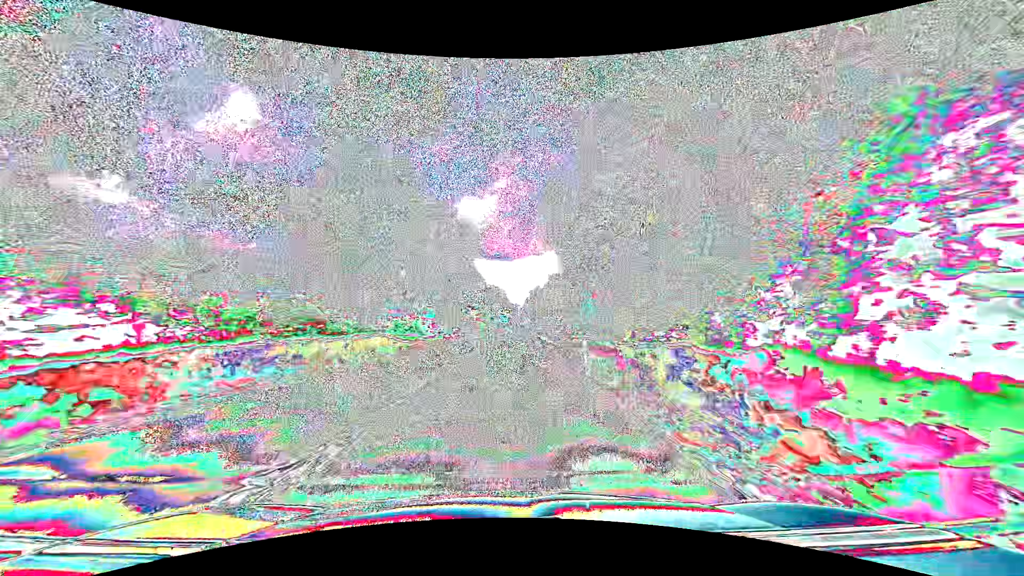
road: primary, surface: asphalt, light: Day
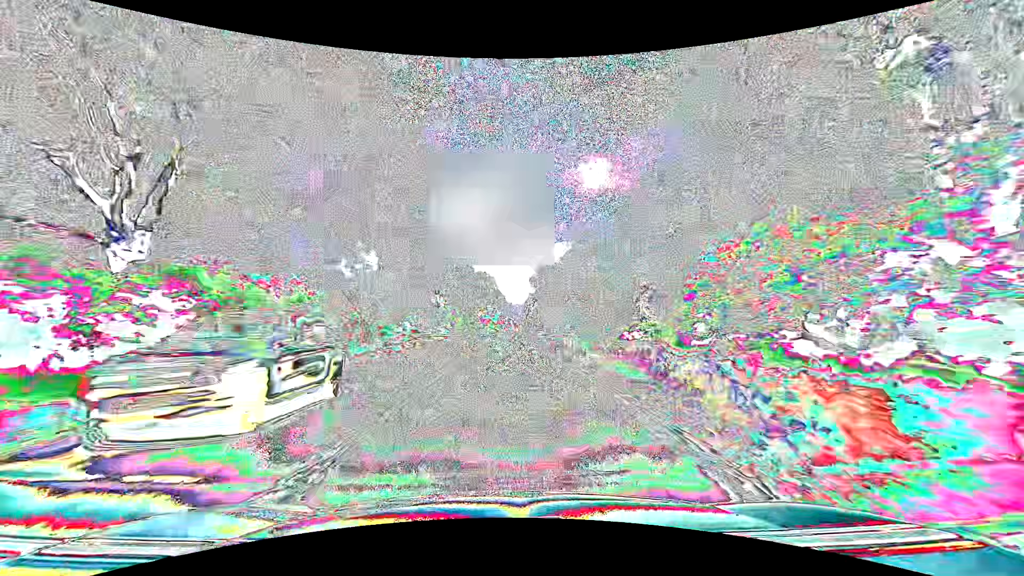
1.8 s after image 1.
(+0.6, +47.4) m; +1°
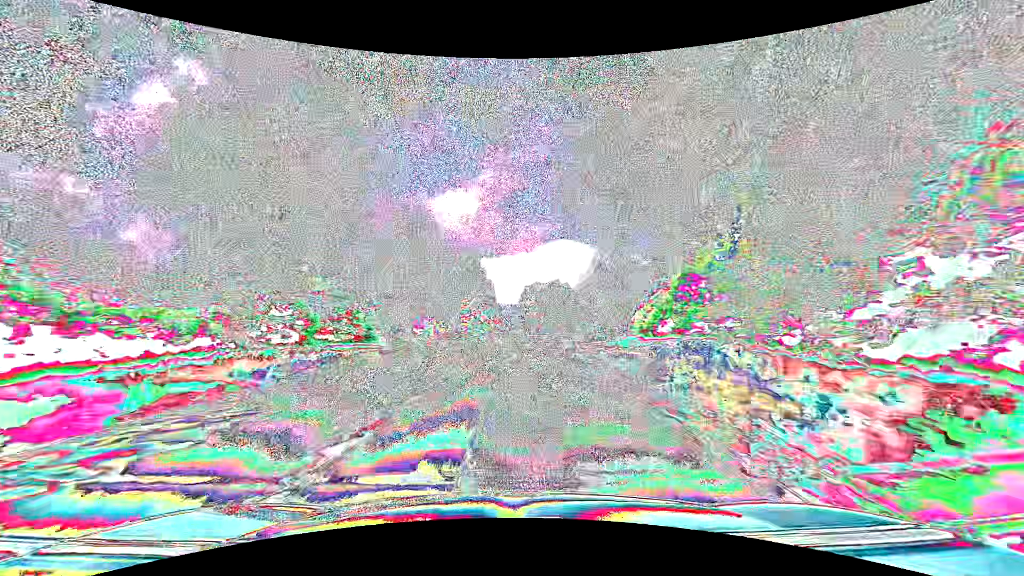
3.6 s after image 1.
(+0.3, +47.4) m; +1°
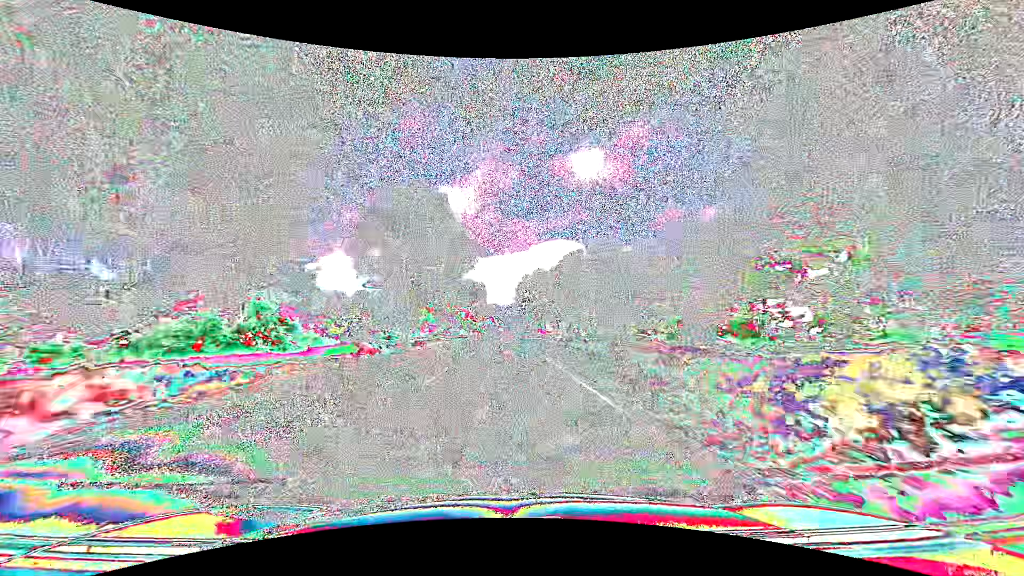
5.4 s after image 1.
(+0.3, +47.4) m; +1°
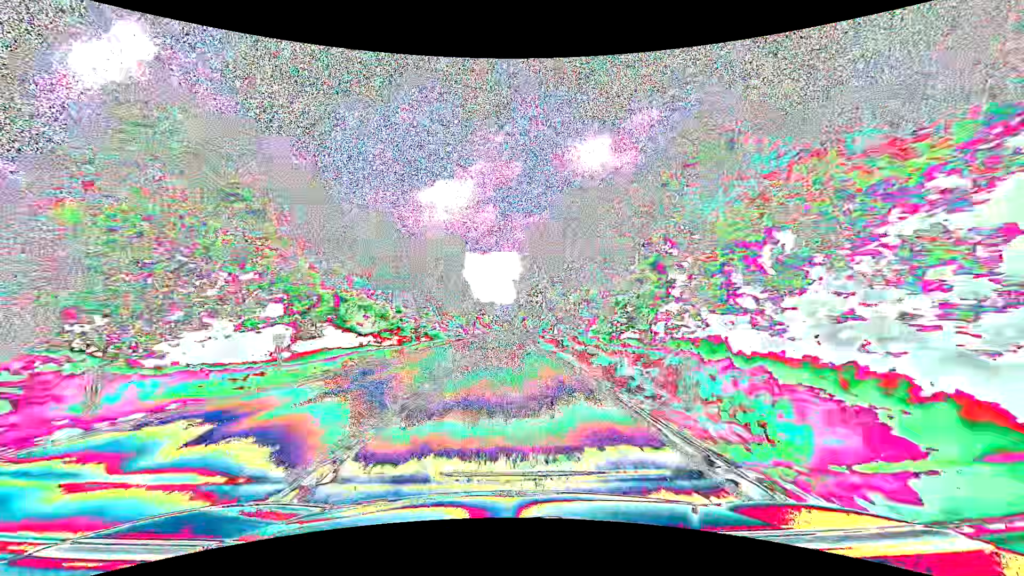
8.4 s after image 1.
(-0.1, +79.1) m; 0°
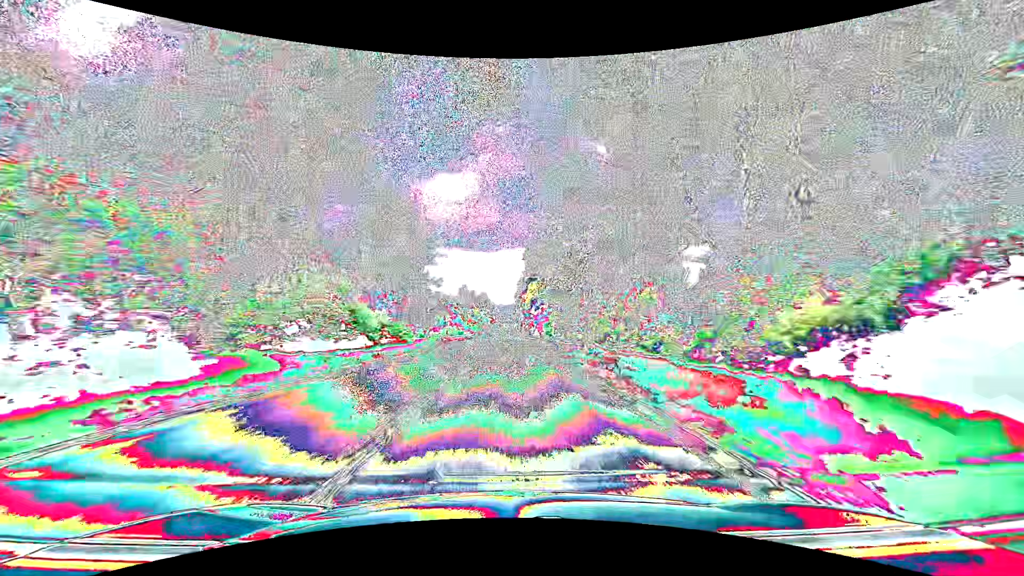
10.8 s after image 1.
(+0.2, +63.3) m; +1°
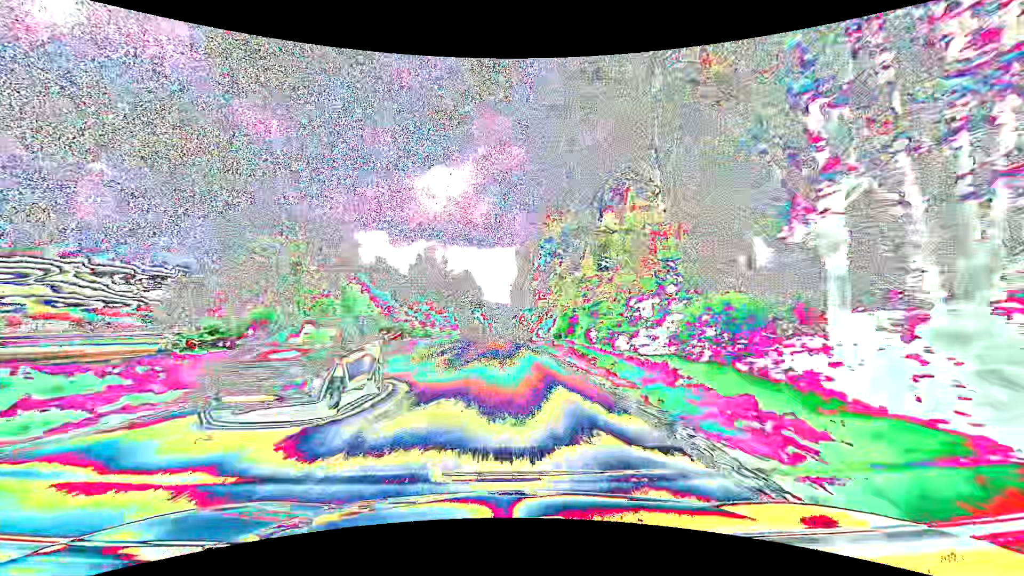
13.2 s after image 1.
(+0.1, +63.4) m; 0°
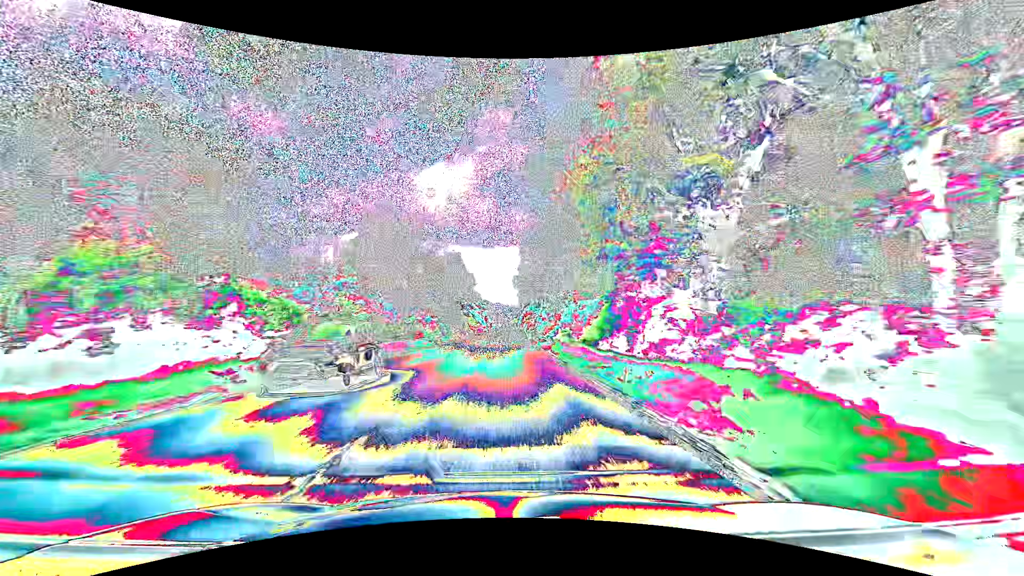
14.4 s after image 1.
(0.0, +31.7) m; 0°
(0, +10) (0, +20) (0, +30) (0, +40) (0, +50) (0, +60) (0, +70) (-1, +80) (-1, +90) (-1, +100) m
